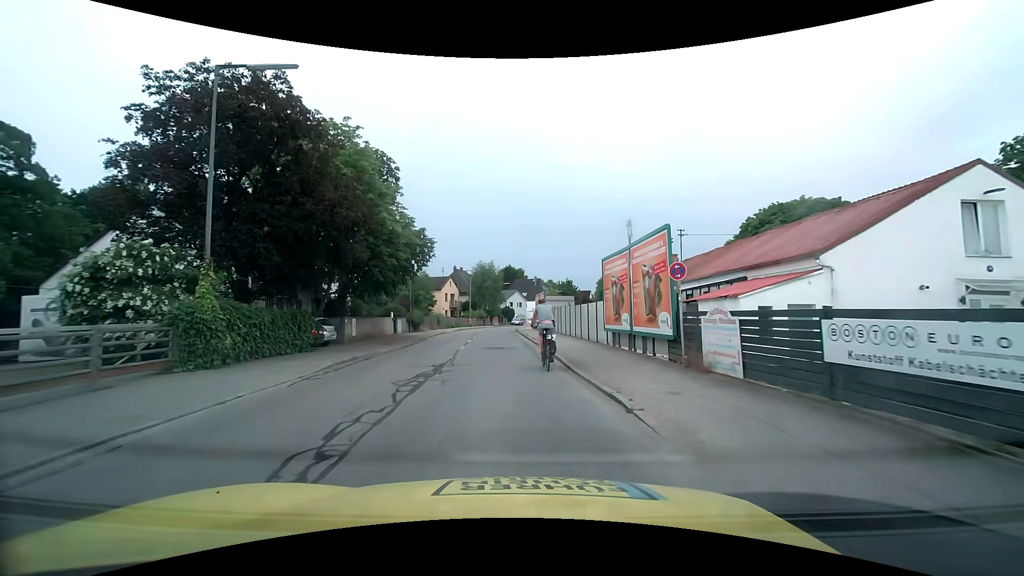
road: tertiary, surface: asphalt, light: Day
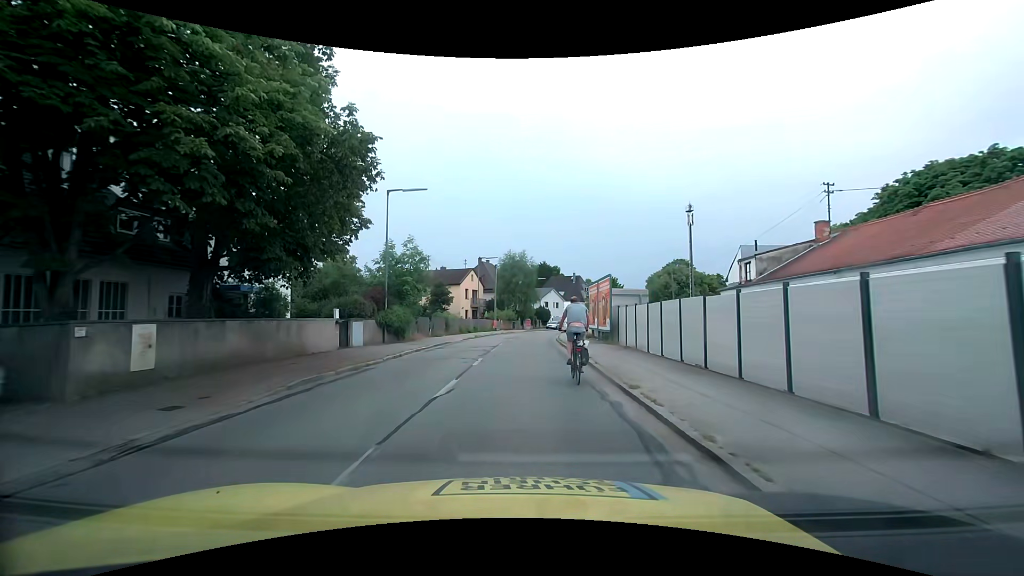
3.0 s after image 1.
(-0.7, +17.7) m; -4°
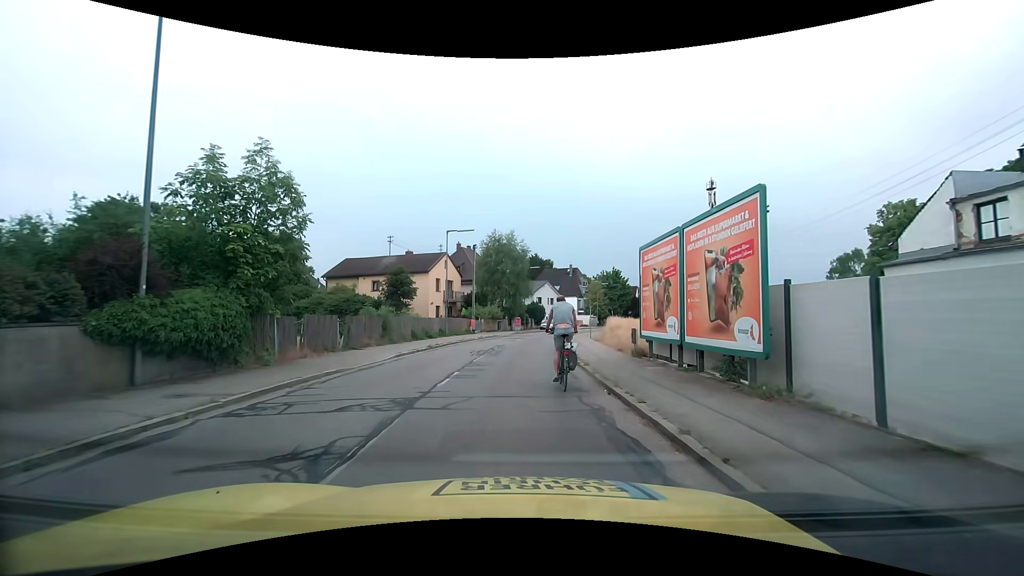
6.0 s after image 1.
(+0.1, +16.4) m; 0°
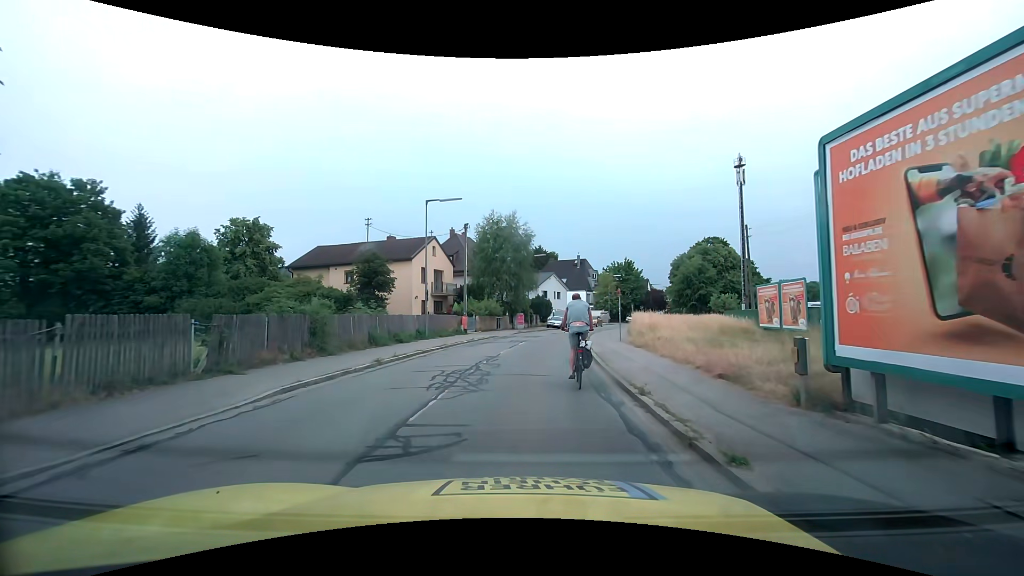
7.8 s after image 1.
(+0.1, +9.4) m; +1°
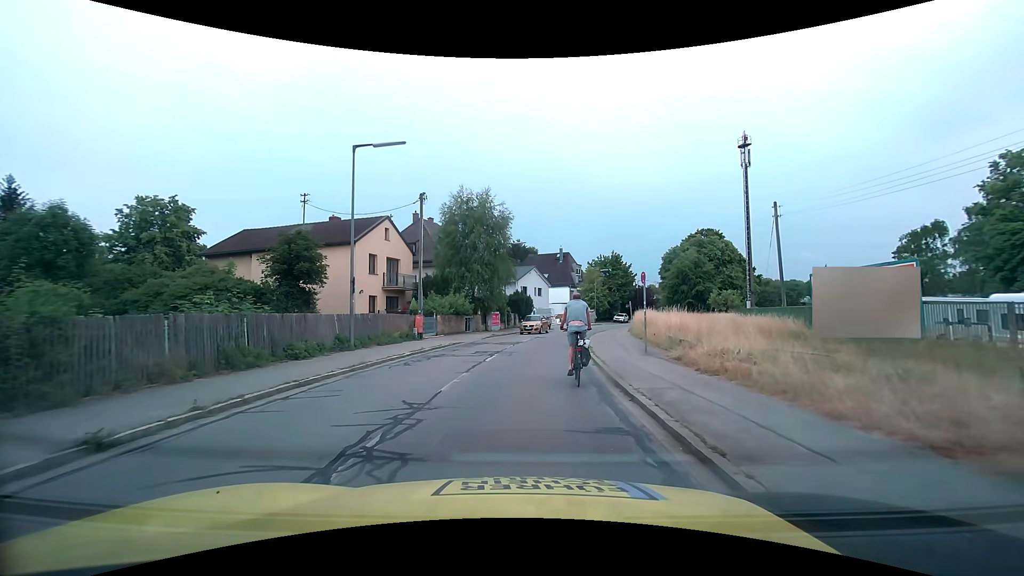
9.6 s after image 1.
(0.0, +9.4) m; +2°
(0, +10) (+1, +20) (+2, +30) (+4, +40) (+6, +49) (+9, +59) (+12, +68) (+15, +78) (+19, +87) (+24, +96) m
